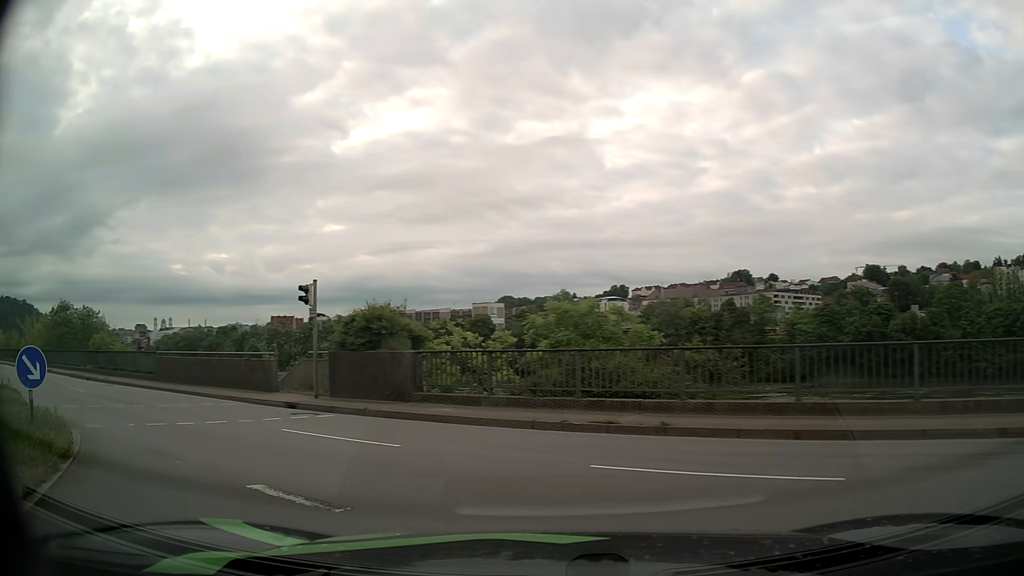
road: tertiary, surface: asphalt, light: Day
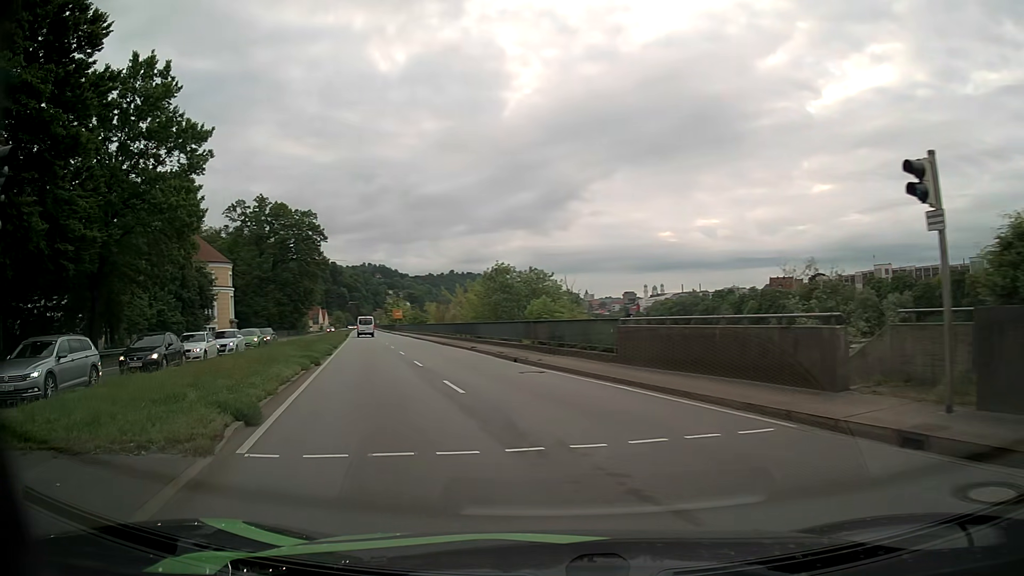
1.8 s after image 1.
(-3.8, +9.9) m; -41°
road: primary
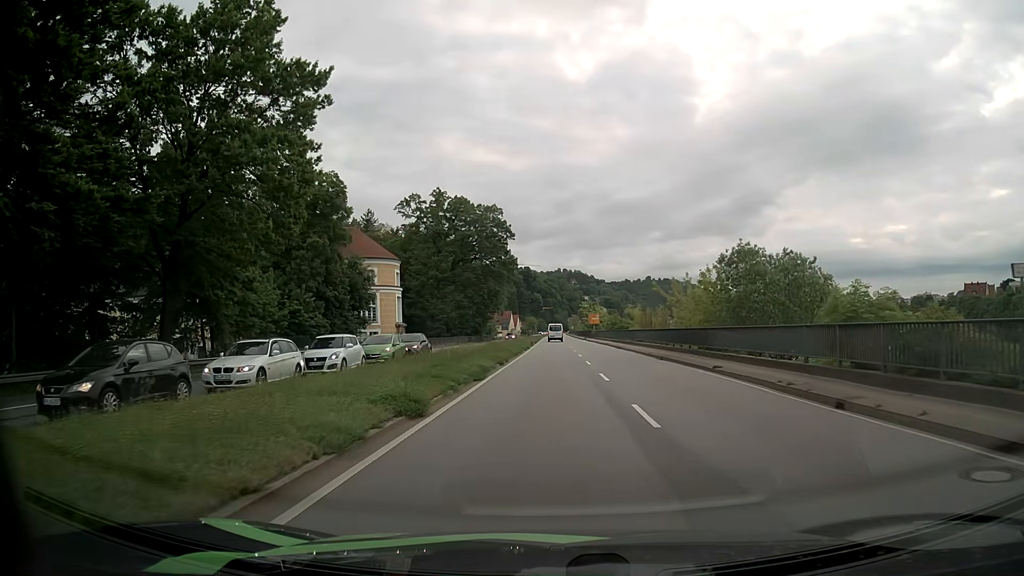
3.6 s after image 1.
(-2.7, +12.9) m; -17°
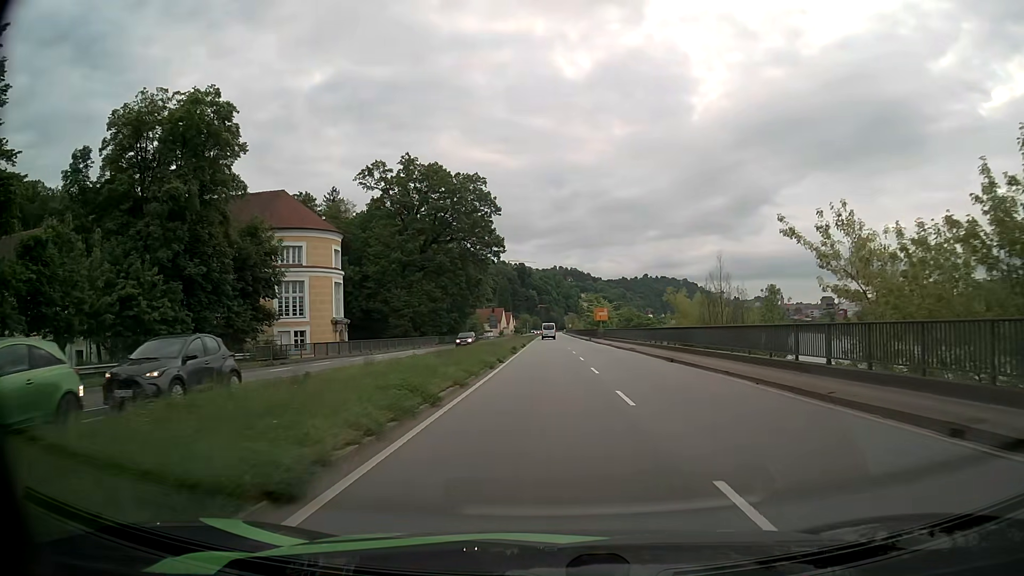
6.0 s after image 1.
(0.0, +25.0) m; 0°
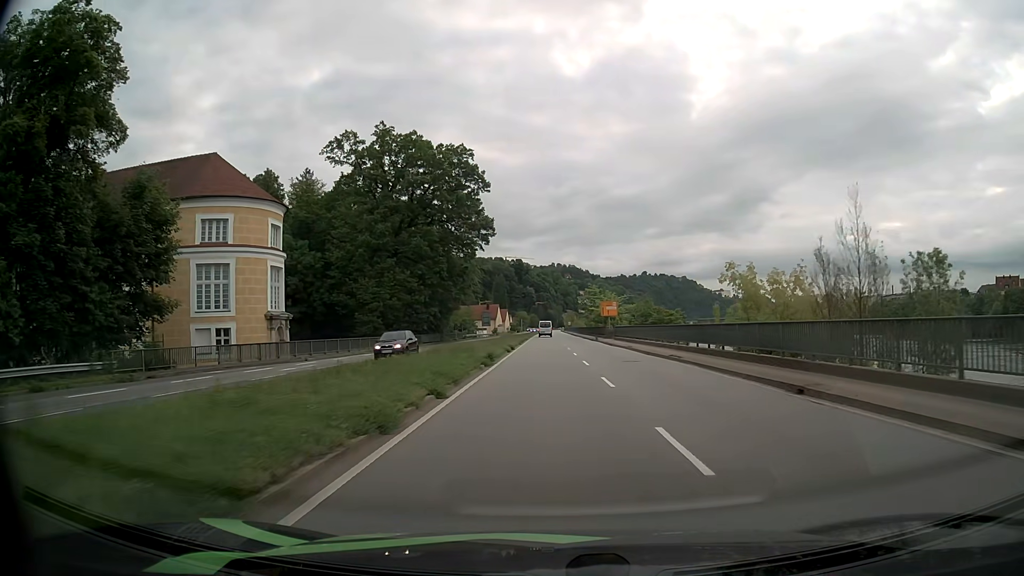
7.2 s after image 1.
(0.0, +15.1) m; 0°
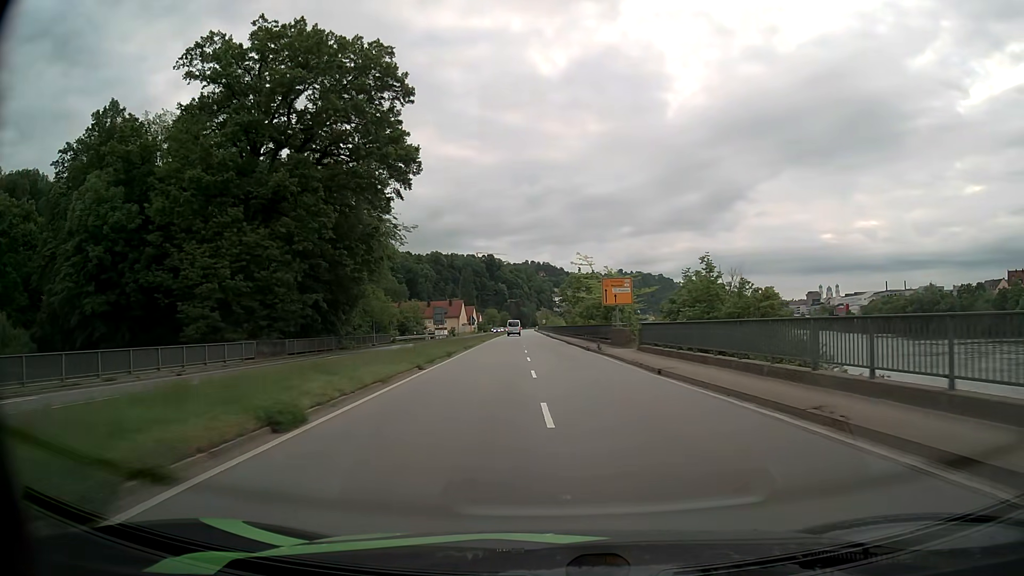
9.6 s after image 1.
(+0.9, +33.4) m; +3°
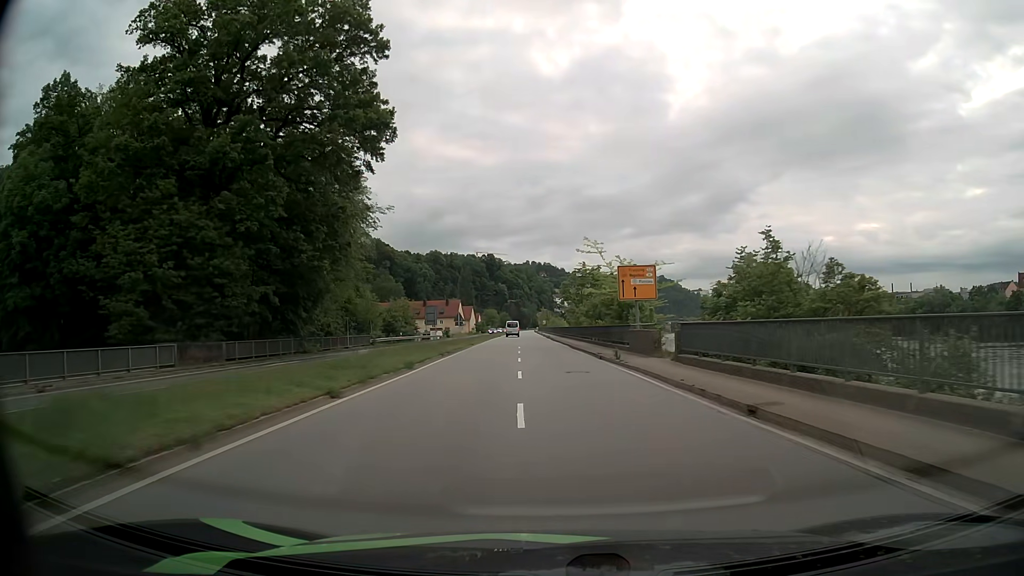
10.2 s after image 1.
(0.0, +9.0) m; 0°
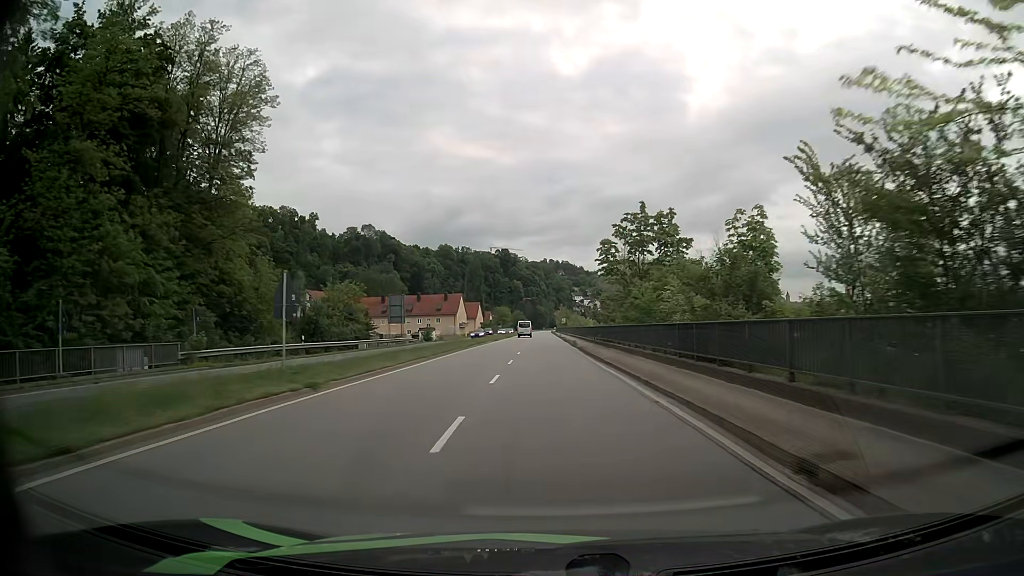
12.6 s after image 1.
(-0.5, +38.3) m; -1°
(0, +10) (0, +20) (0, +30) (-1, +40) (-1, +50) (-1, +60) (-1, +70) (-1, +80) (-1, +90) (-1, +100) m
